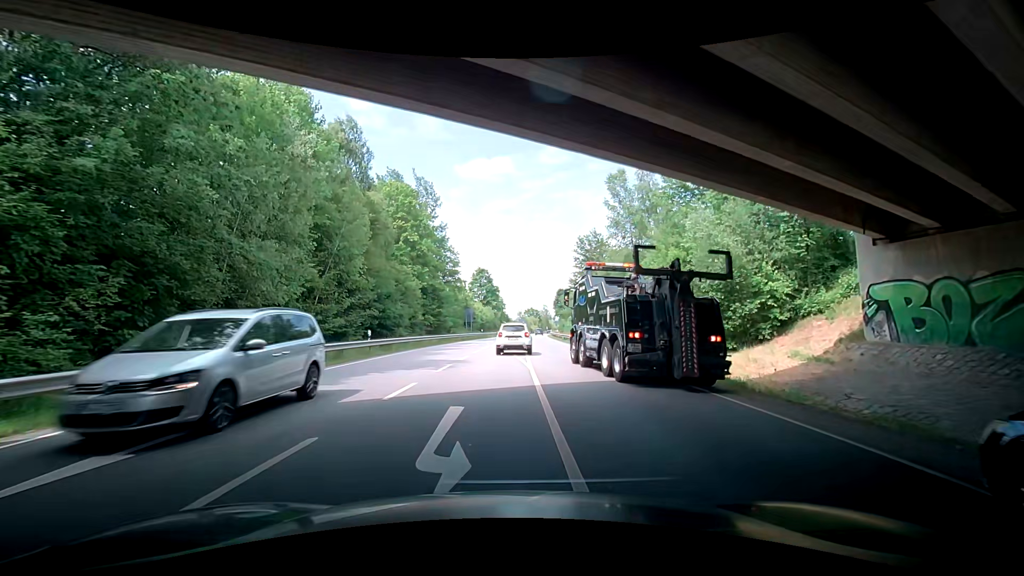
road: primary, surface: asphalt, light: Day
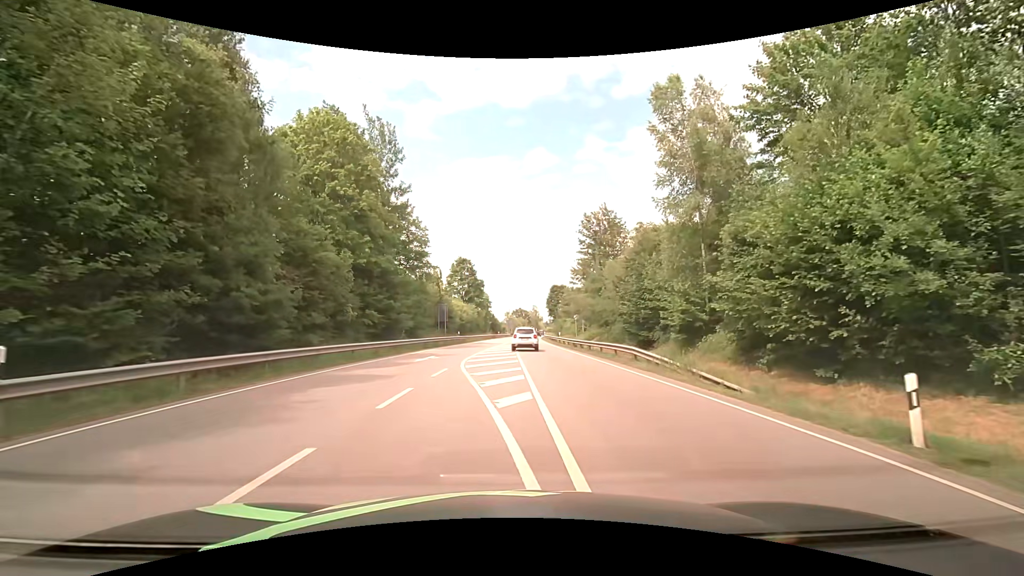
(-0.8, +18.7) m; 0°
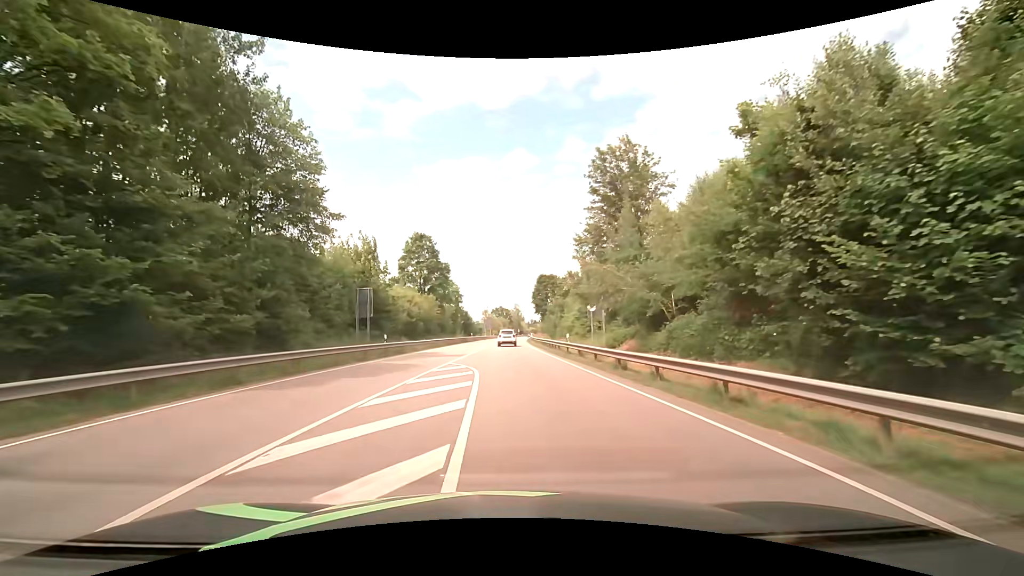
(+1.0, +25.0) m; +3°
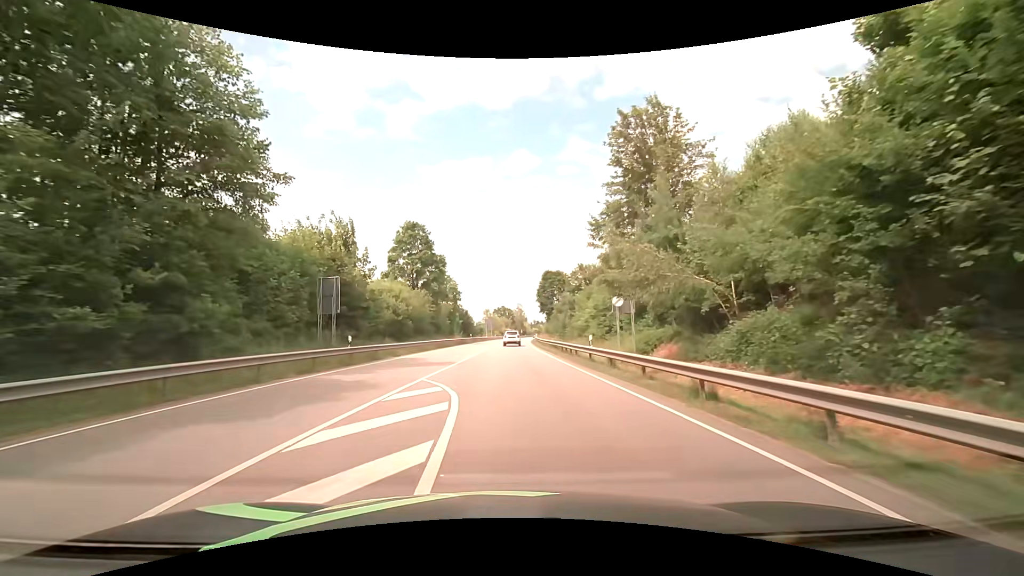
(-0.1, +7.6) m; 0°
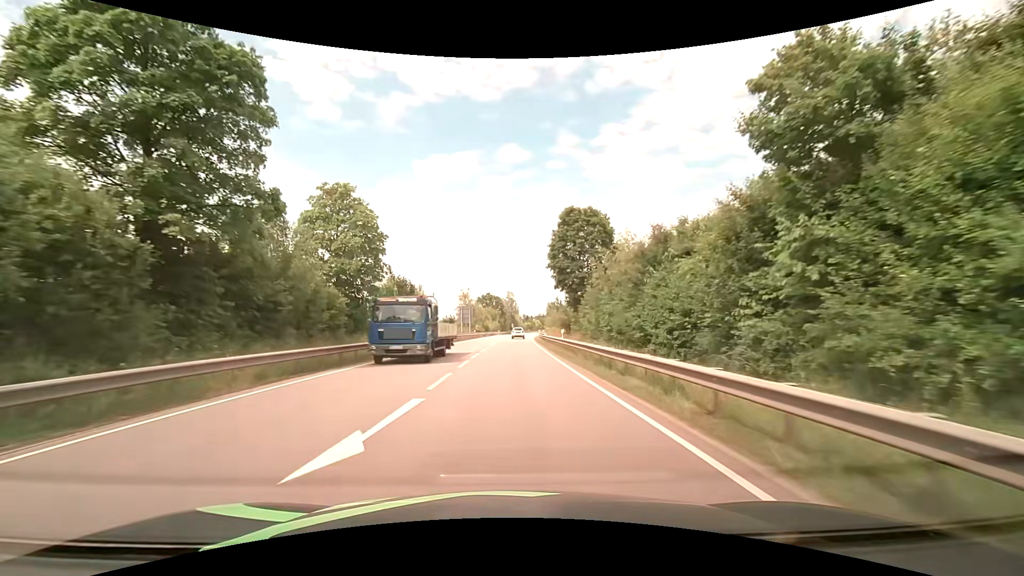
(-0.2, +45.1) m; +1°
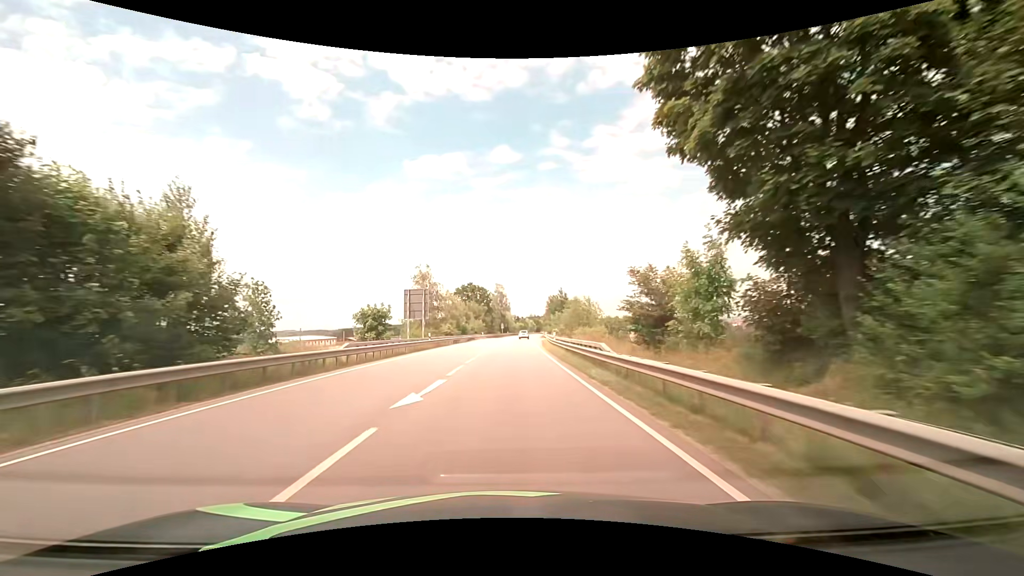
(+0.4, +38.1) m; +1°
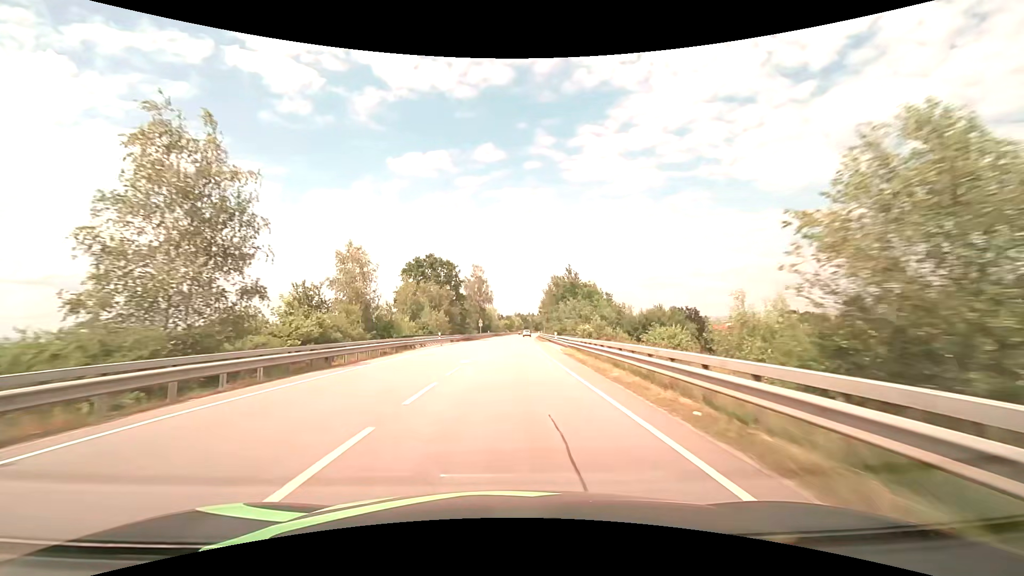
(+0.6, +42.7) m; +2°
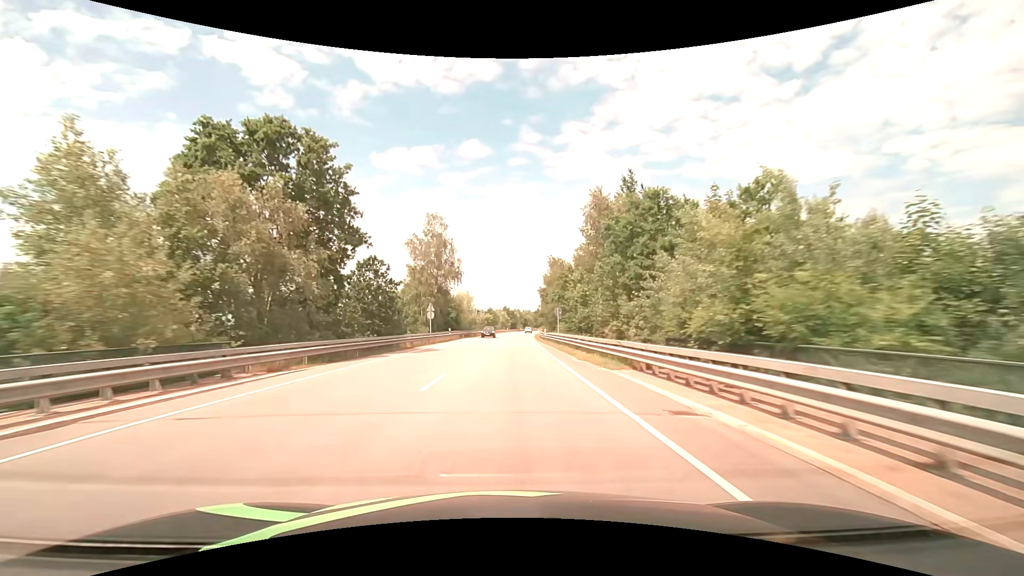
(+0.7, +47.5) m; +2°
(0, +10) (0, +20) (0, +30) (0, +40) (+1, +50) (+1, +60) (+1, +70) (+2, +80) (+3, +90) (+3, +100) m
